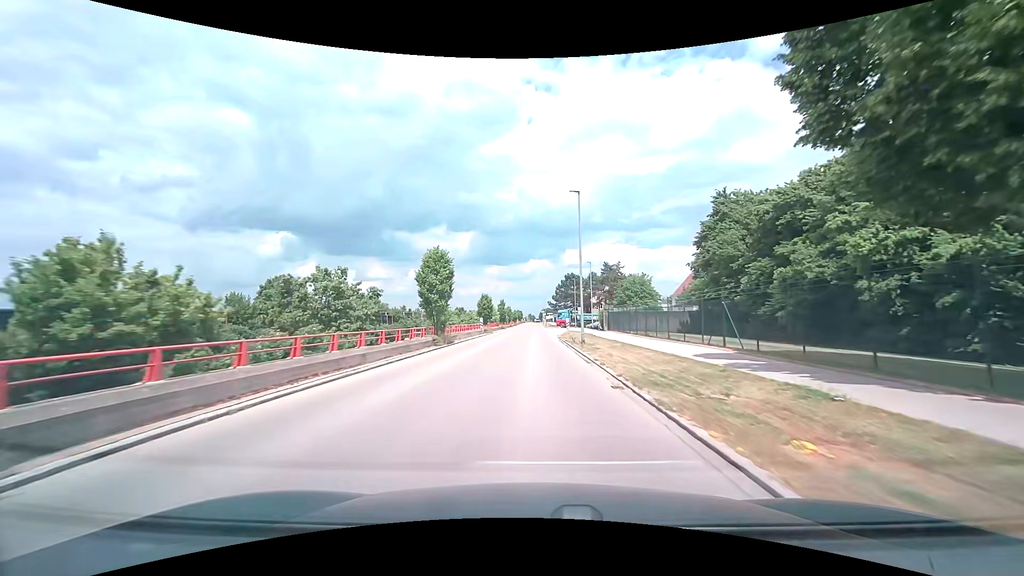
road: tertiary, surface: asphalt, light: Day
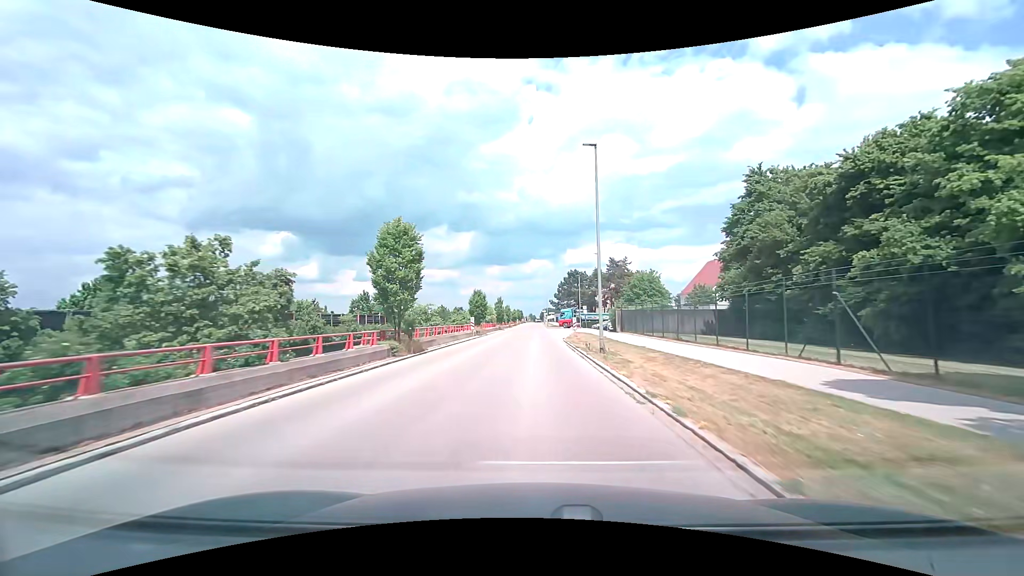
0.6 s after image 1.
(0.0, +7.7) m; 0°
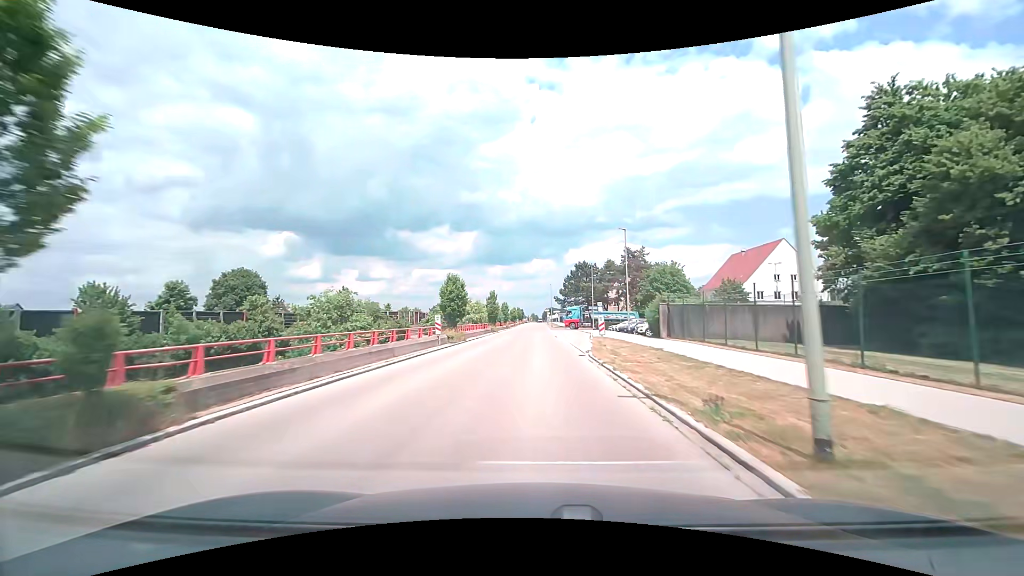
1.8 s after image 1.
(-0.1, +15.4) m; 0°
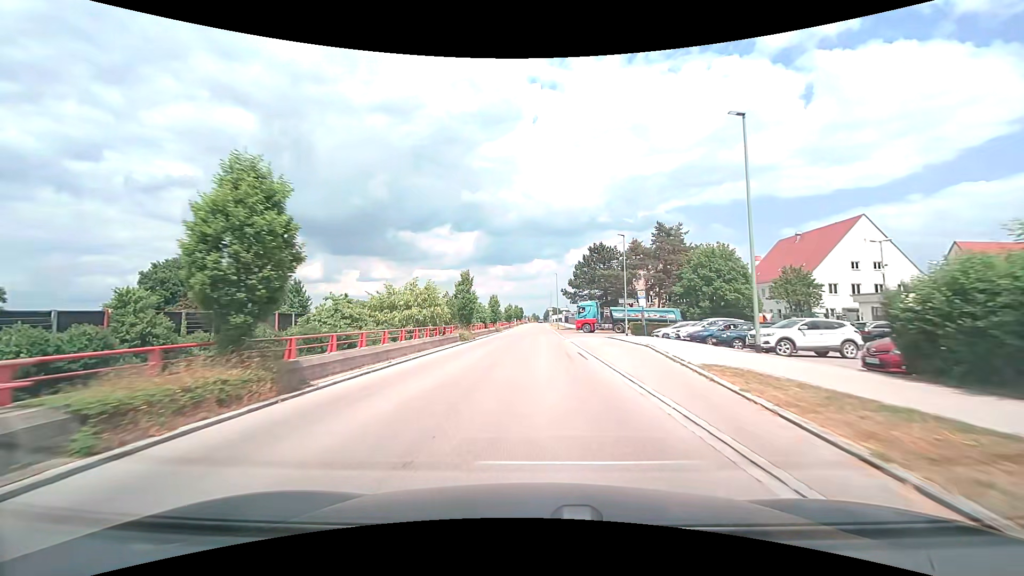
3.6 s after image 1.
(-0.1, +23.3) m; 0°
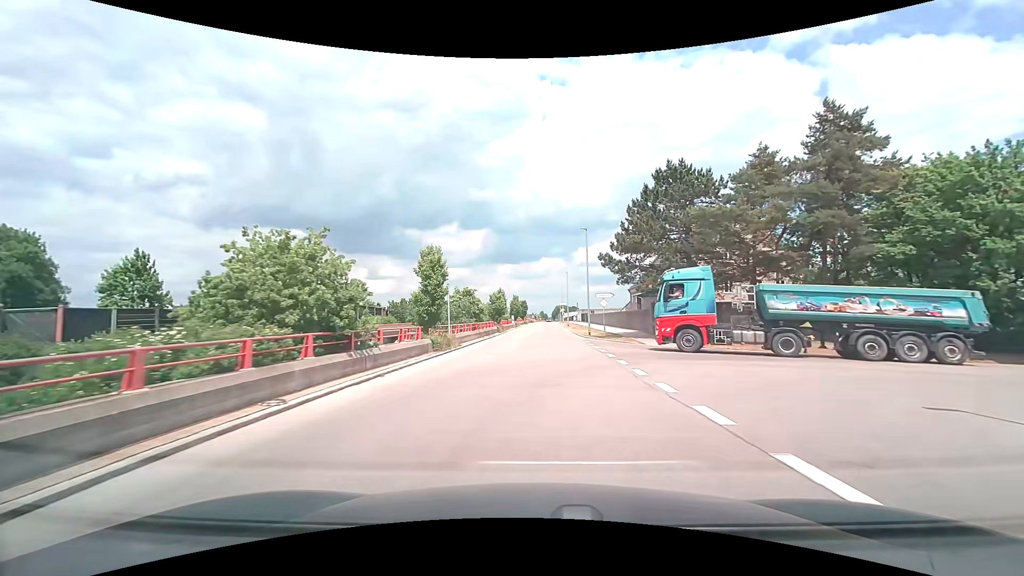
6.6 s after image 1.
(-0.2, +37.6) m; -1°
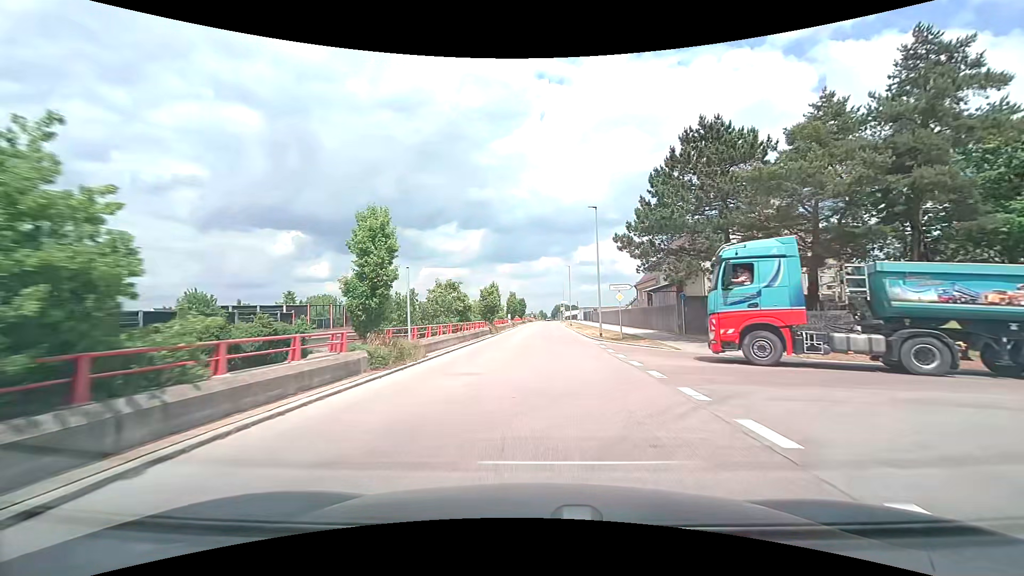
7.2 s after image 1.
(0.0, +7.4) m; 0°
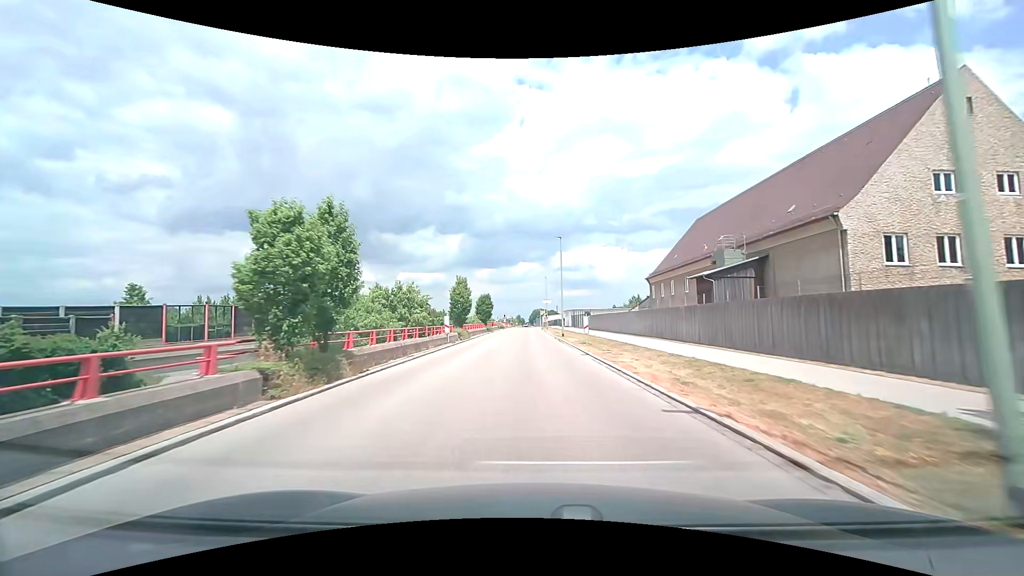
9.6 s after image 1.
(+0.7, +29.6) m; +2°
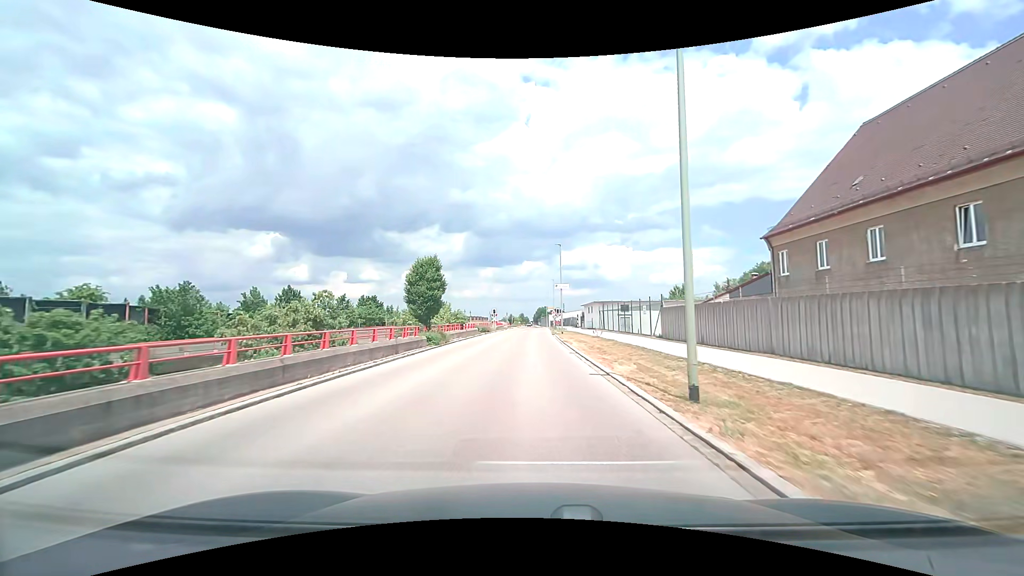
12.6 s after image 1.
(0.0, +34.8) m; 0°
(0, +10) (0, +20) (0, +30) (0, +40) (0, +50) (+1, +60) (+1, +70) (+1, +80) (+1, +90) (+1, +100) m
